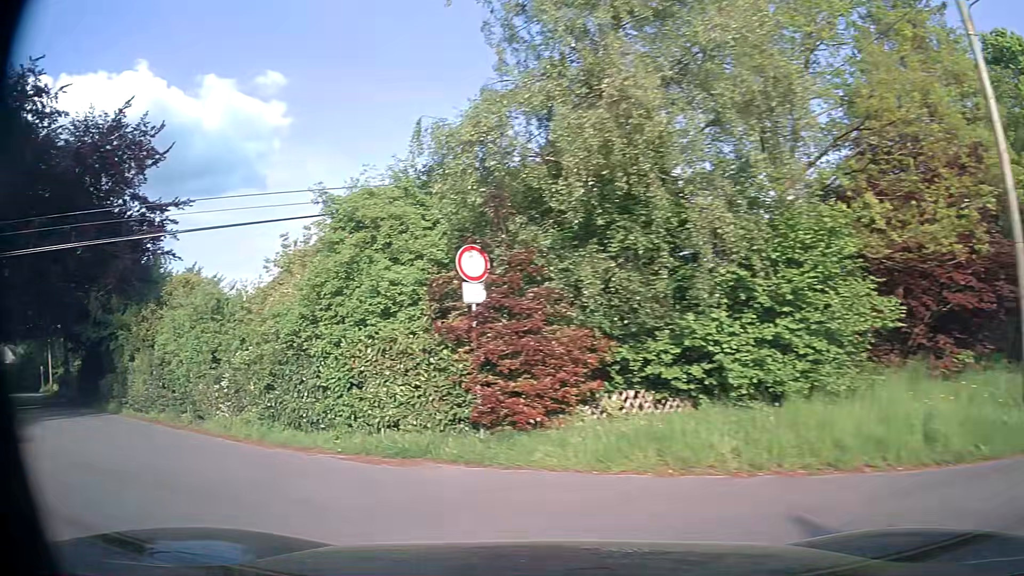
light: Day
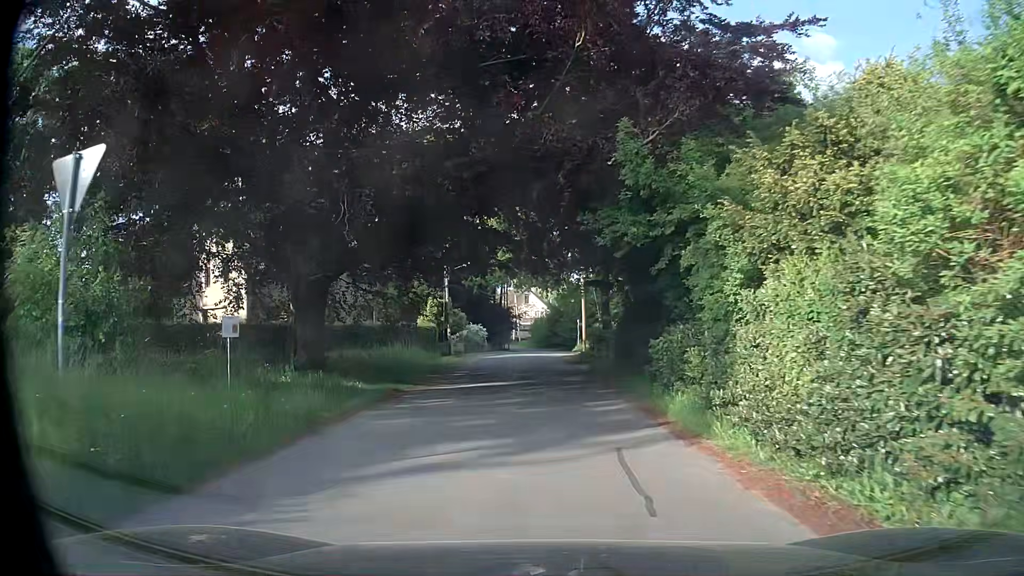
(-9.8, +14.4) m; -52°
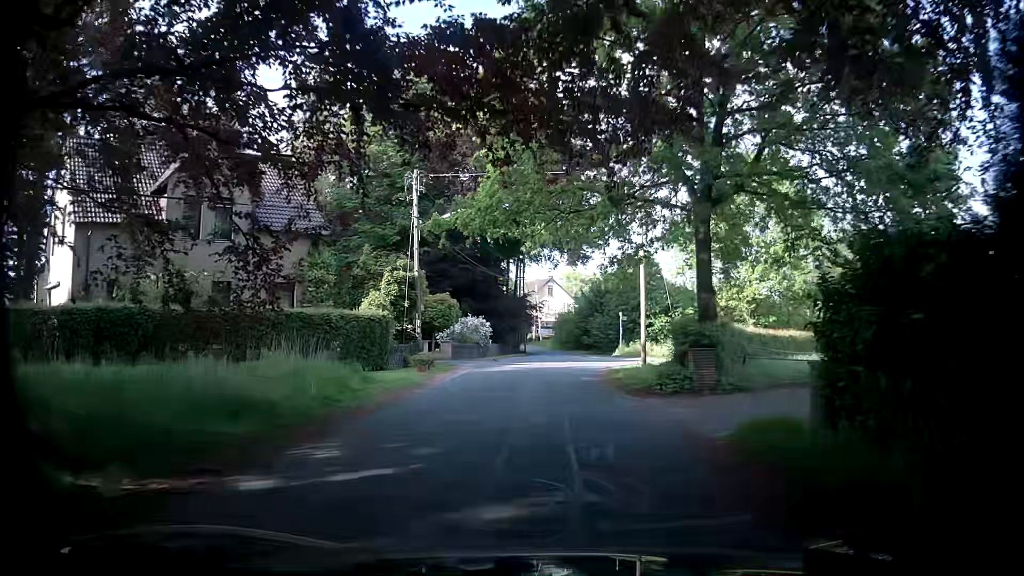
(-0.5, +19.0) m; -2°
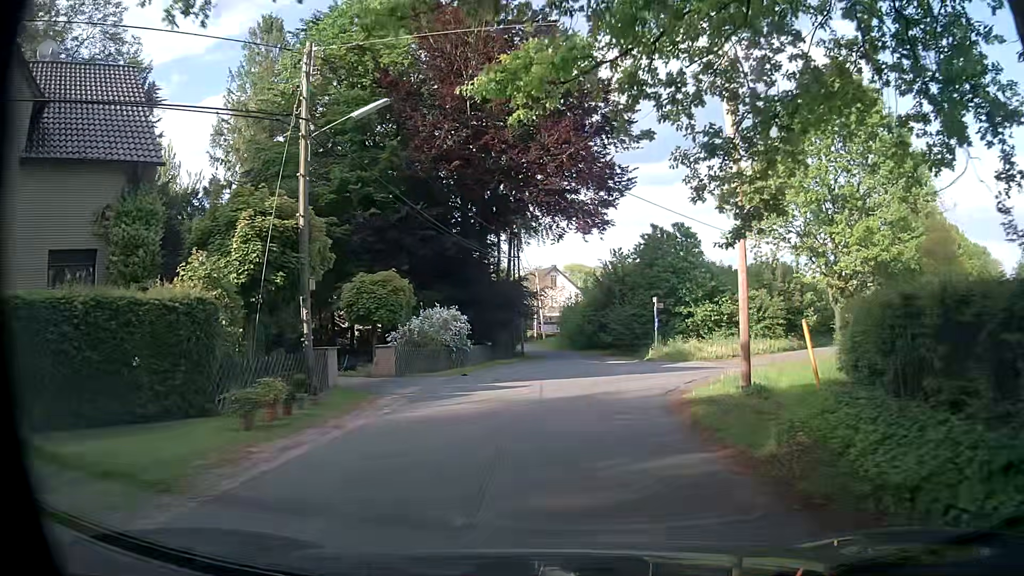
(-0.1, +13.9) m; -1°
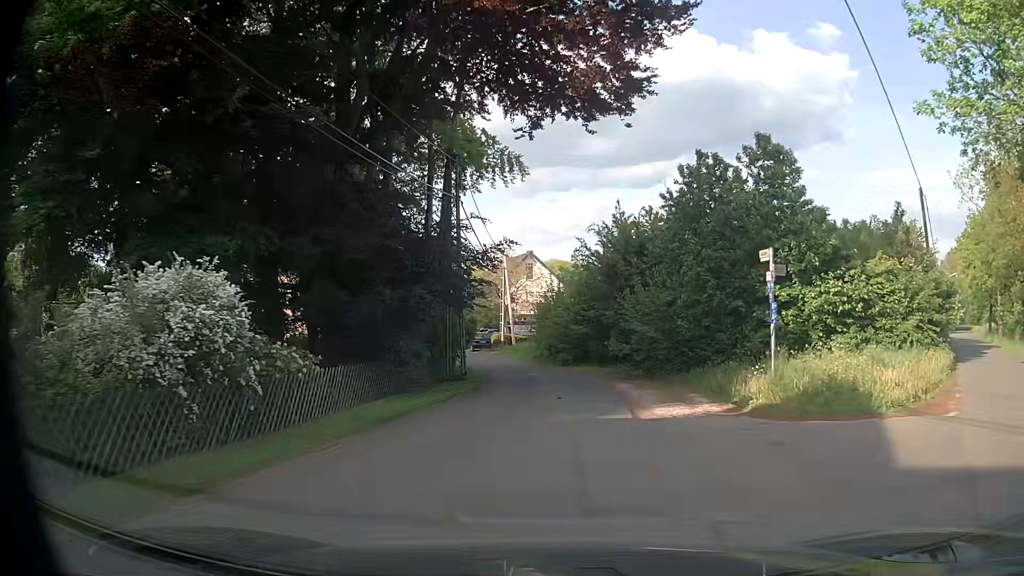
(+0.8, +20.6) m; +3°
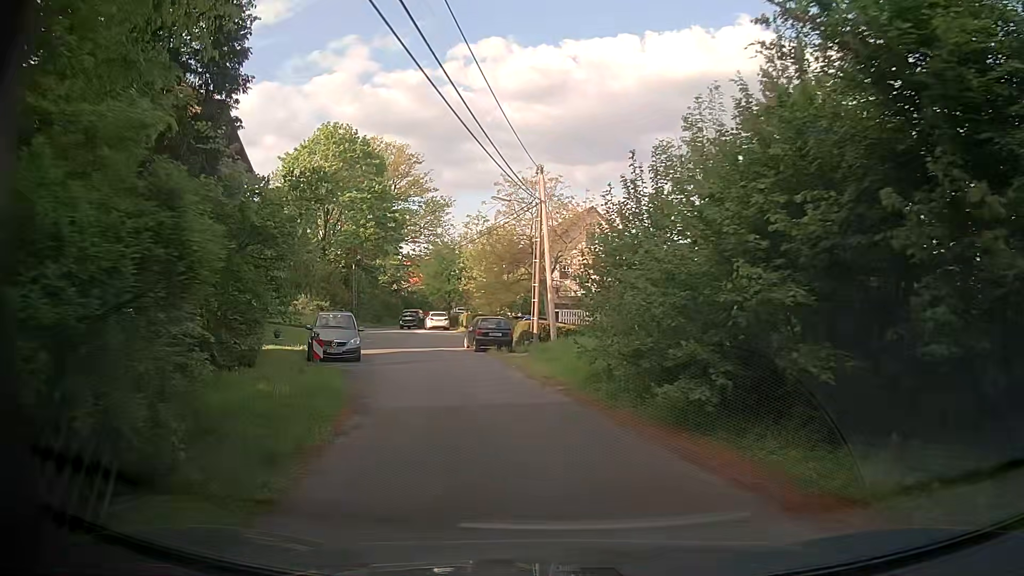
(-0.1, +24.3) m; -6°
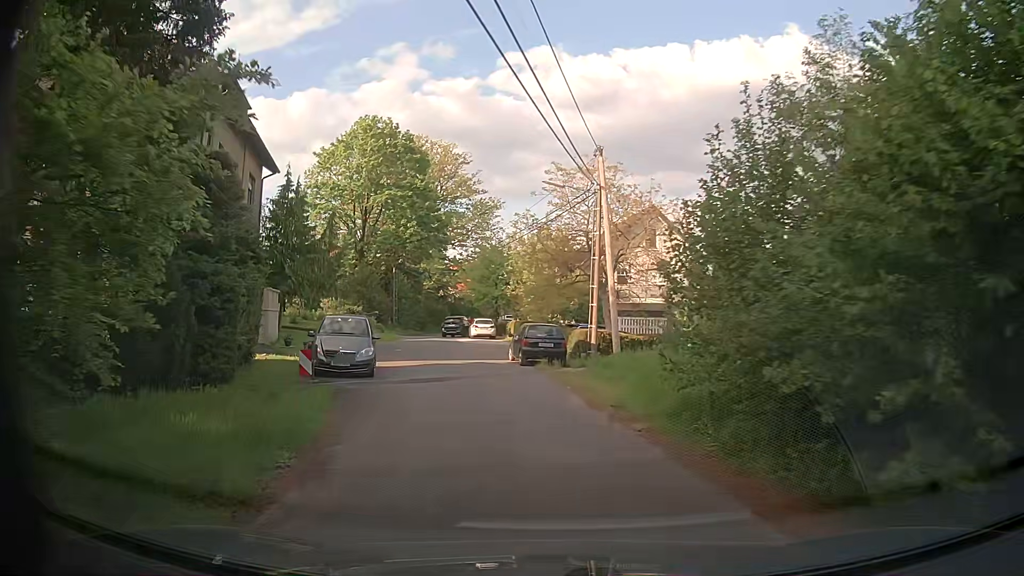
(-0.2, +4.7) m; -4°
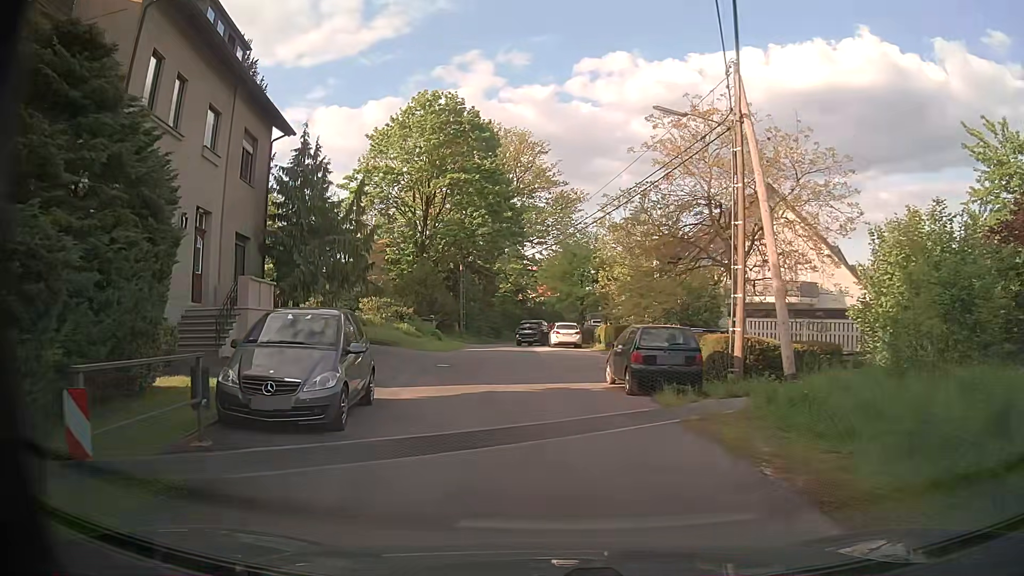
(-0.6, +9.0) m; -7°
